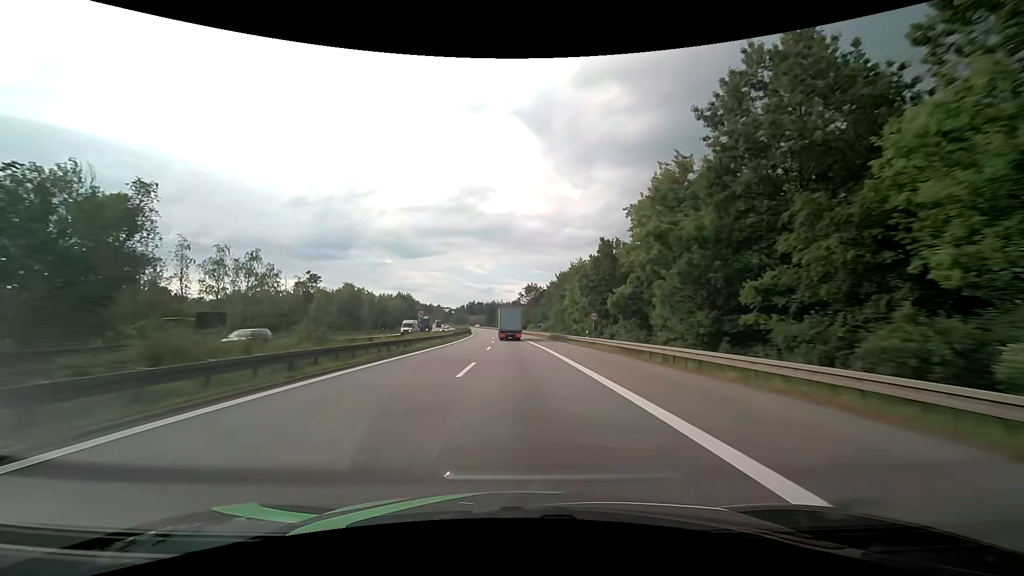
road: motorway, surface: asphalt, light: Day
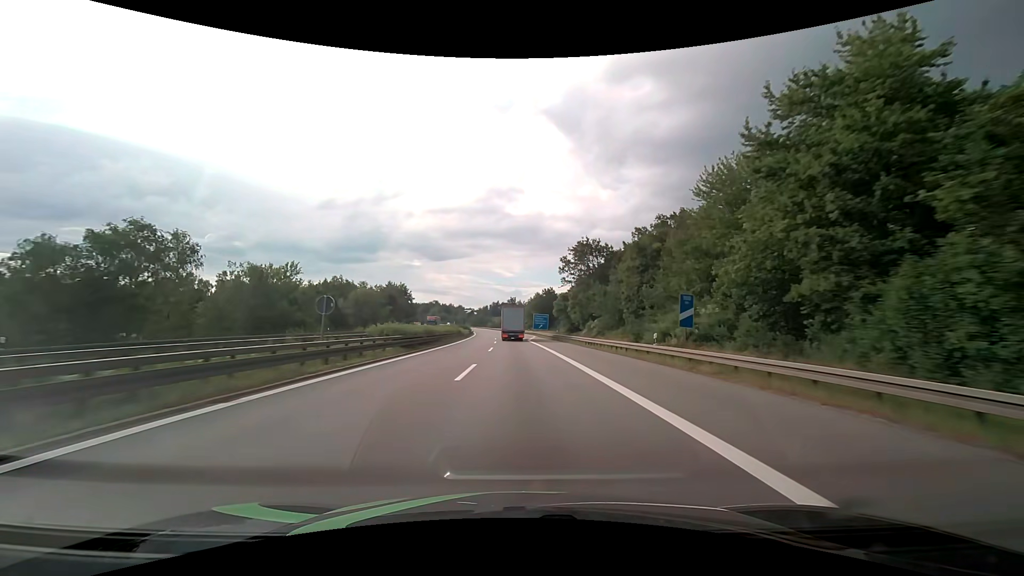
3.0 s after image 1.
(-1.9, +74.0) m; -3°
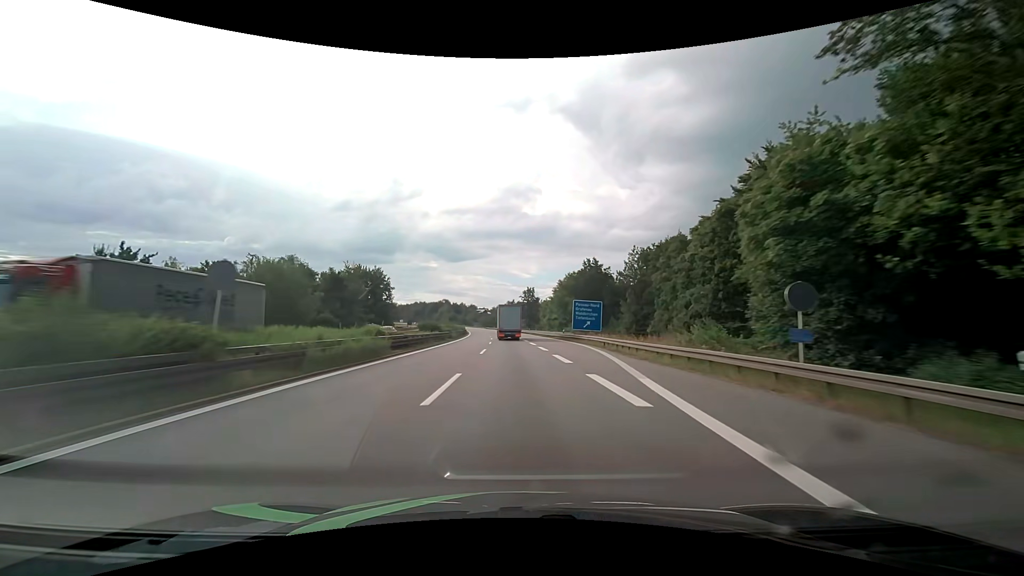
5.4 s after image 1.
(-1.0, +59.2) m; -2°
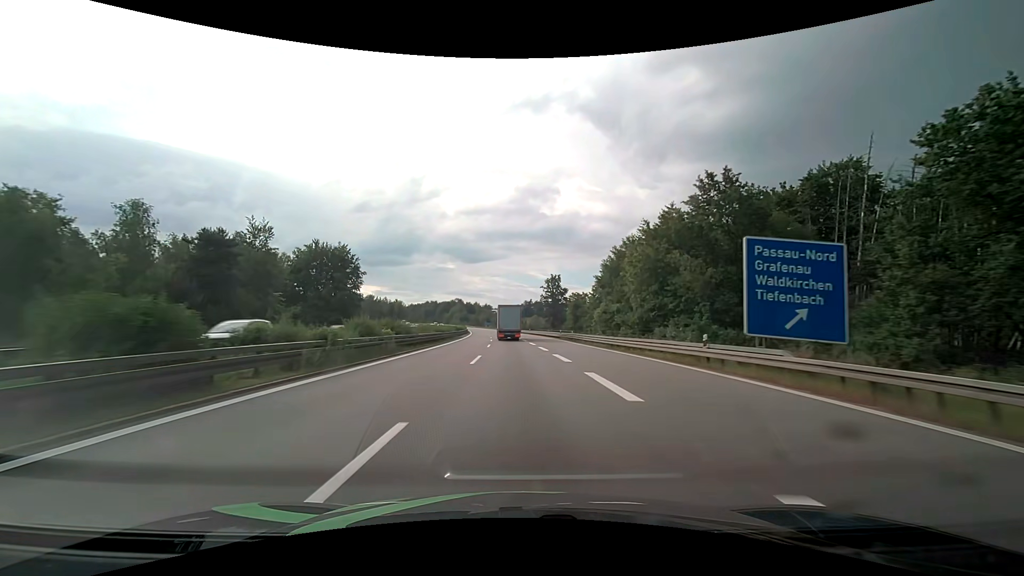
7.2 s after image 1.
(-0.7, +44.2) m; -2°
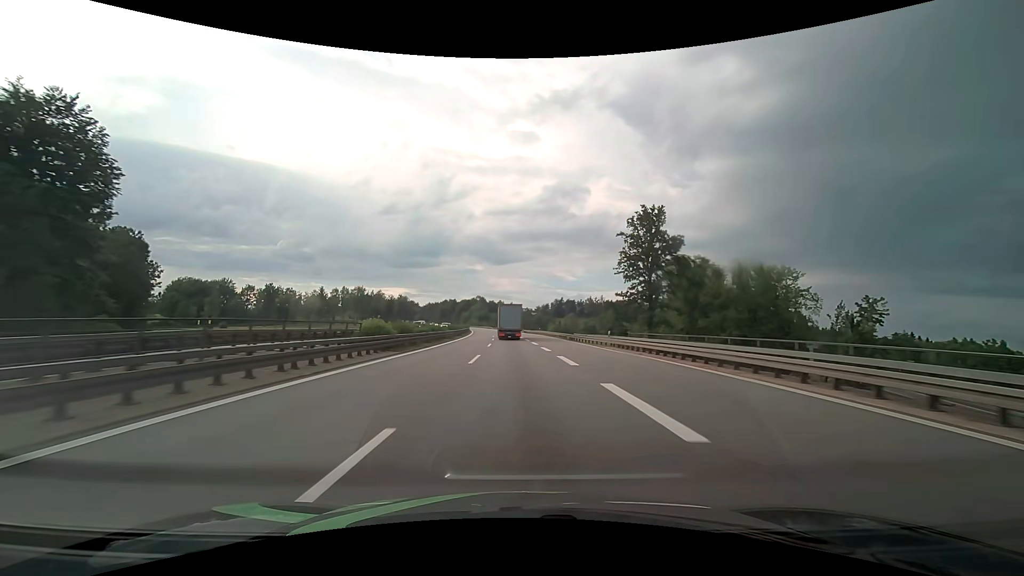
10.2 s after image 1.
(-2.0, +73.4) m; -3°
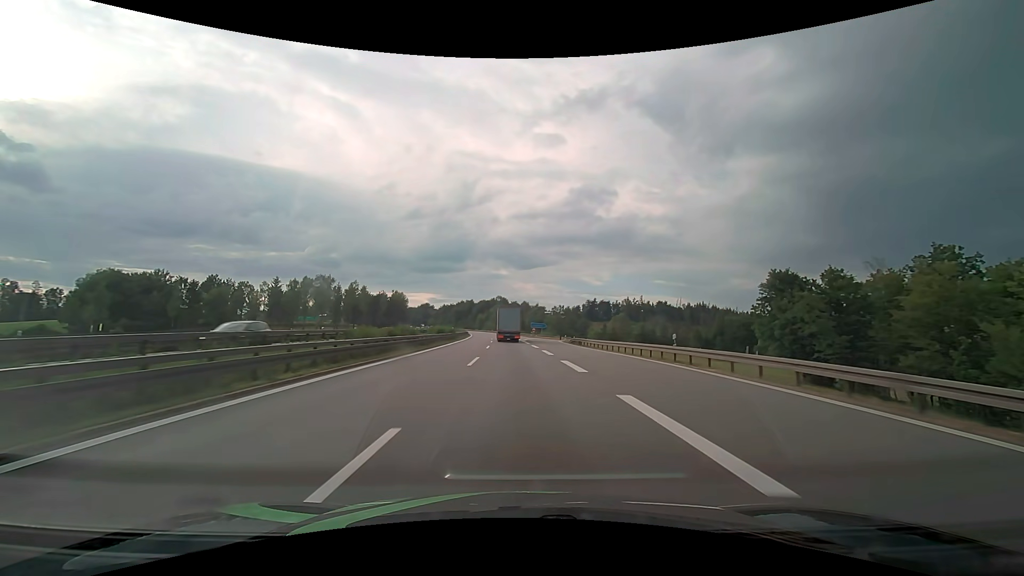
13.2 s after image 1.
(-1.8, +73.0) m; -3°
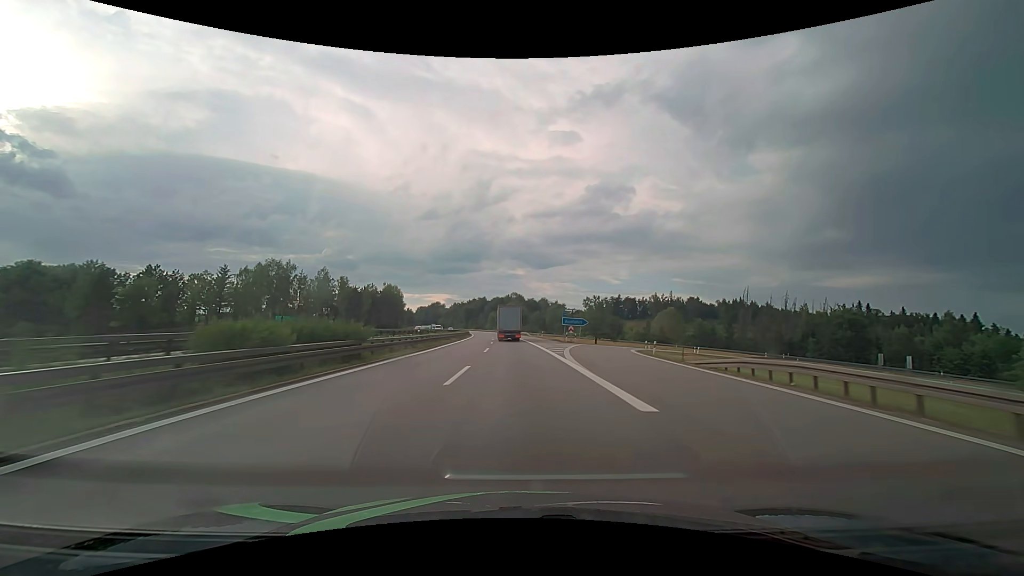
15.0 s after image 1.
(-0.7, +43.5) m; -2°
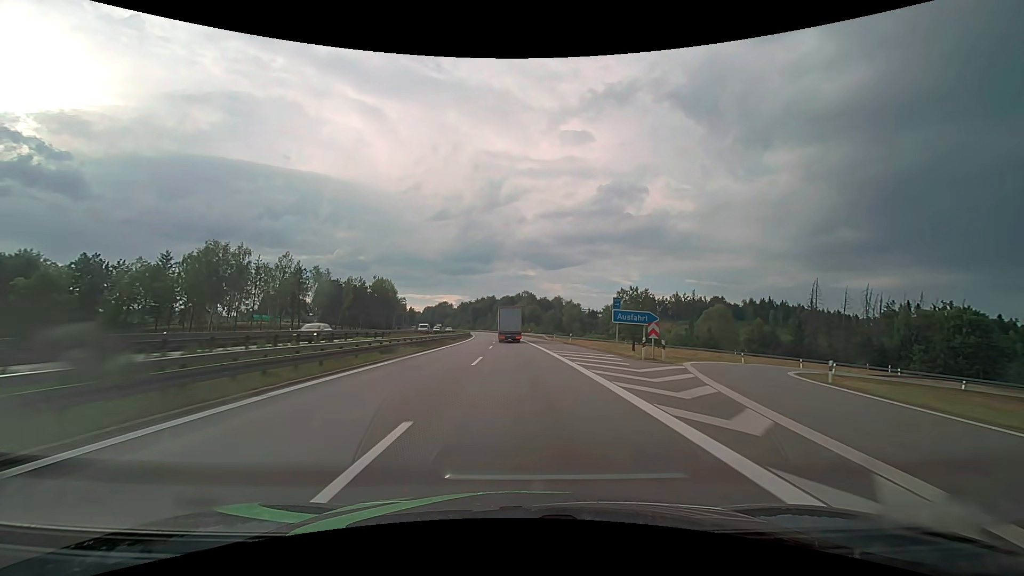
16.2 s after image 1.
(-0.3, +28.9) m; -1°
(0, +10) (0, +20) (0, +30) (-1, +40) (-1, +50) (-1, +60) (-2, +70) (-2, +80) (-3, +90) (-3, +100) m
